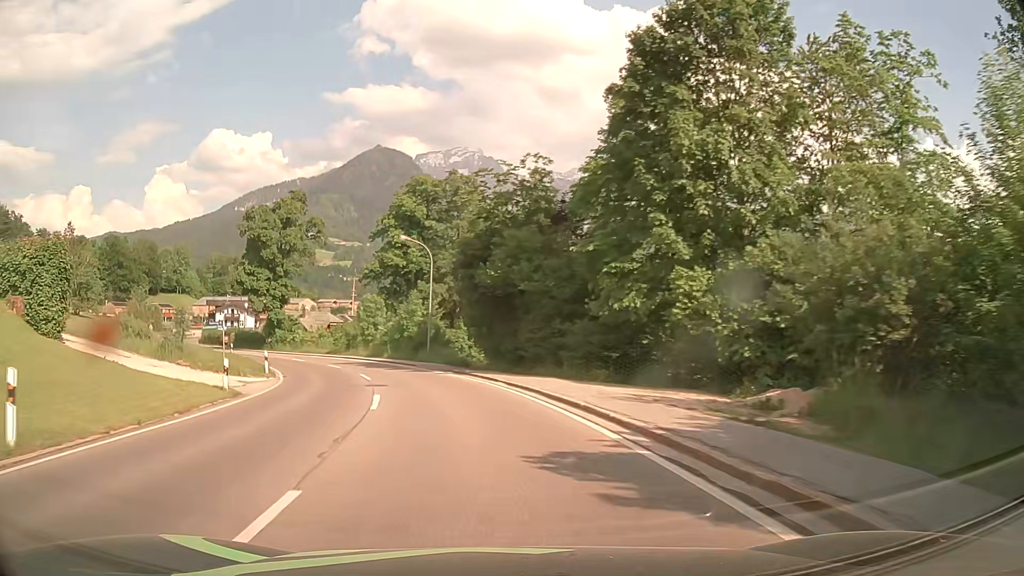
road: secondary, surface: asphalt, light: Day
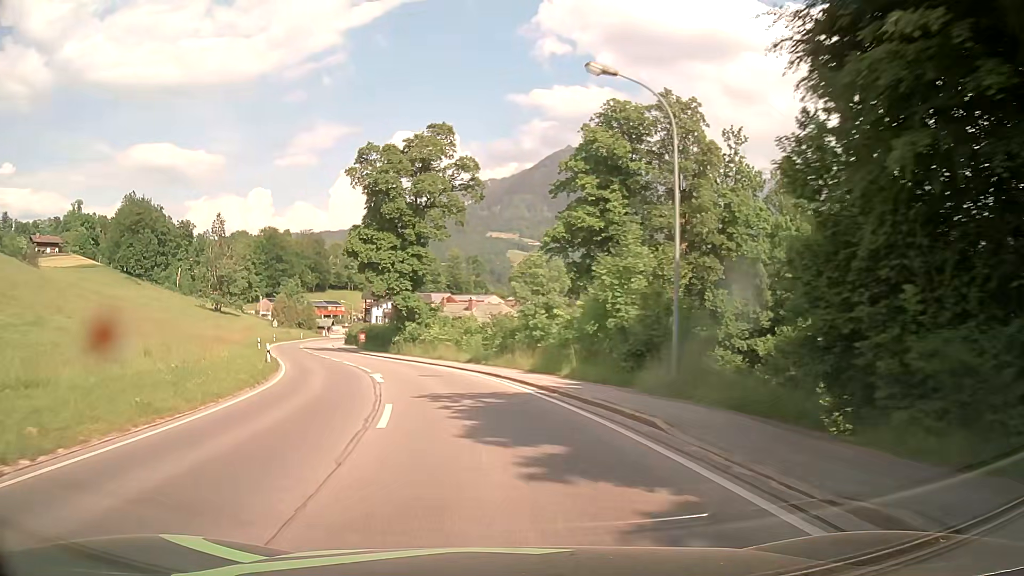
(-4.1, +27.4) m; -17°
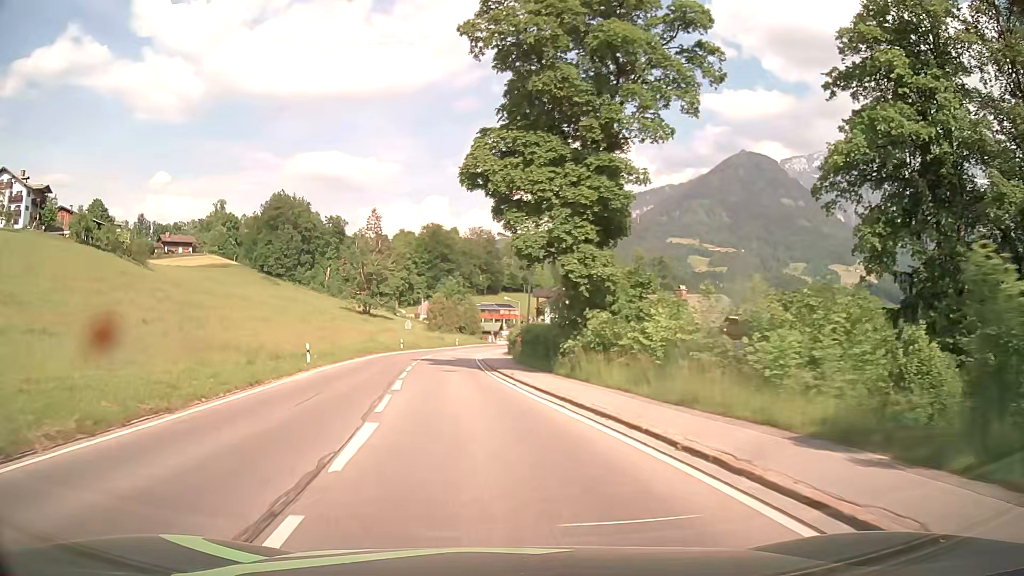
(-3.8, +27.4) m; -15°
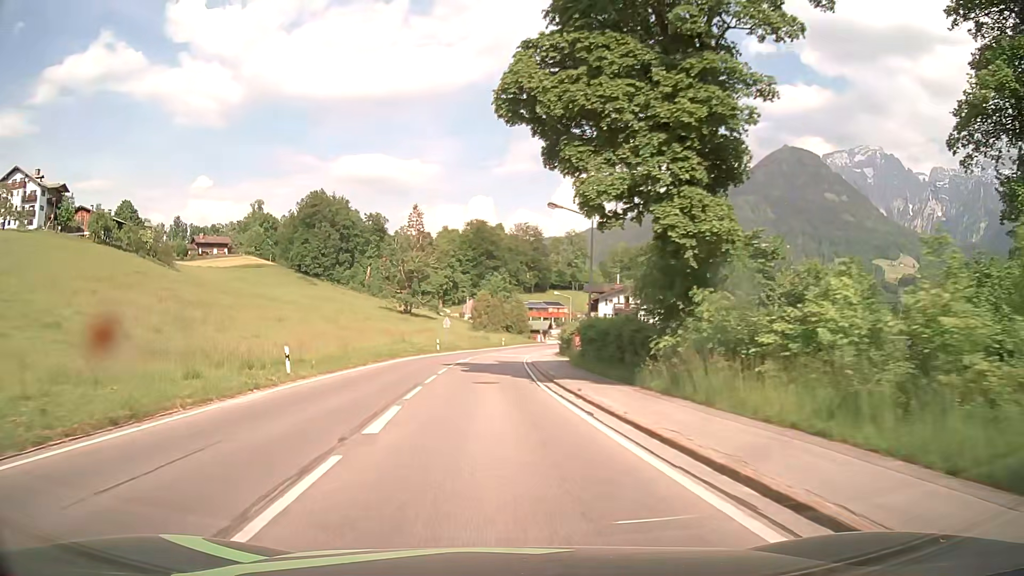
(-0.4, +9.2) m; -4°
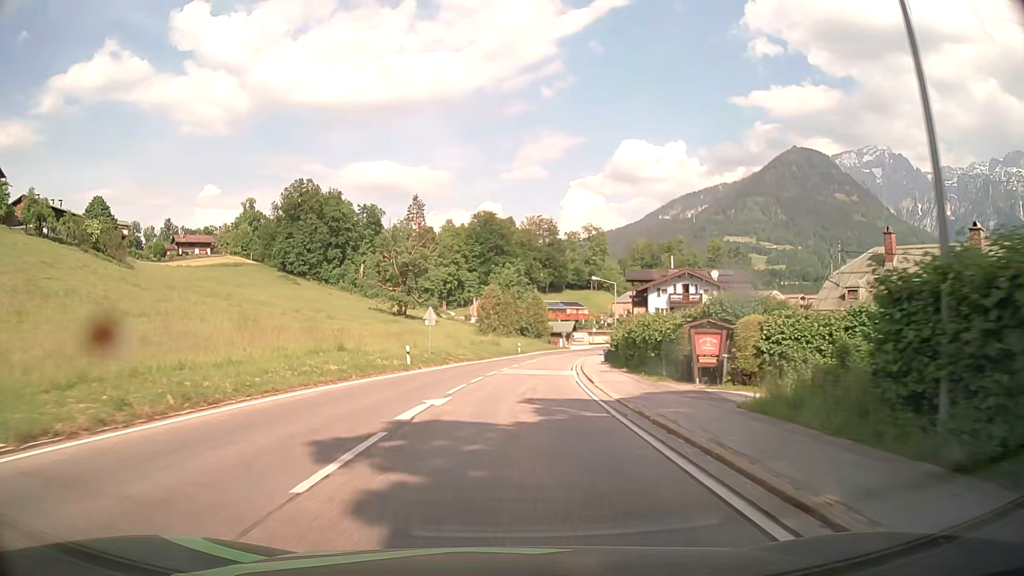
(-1.1, +27.6) m; -2°
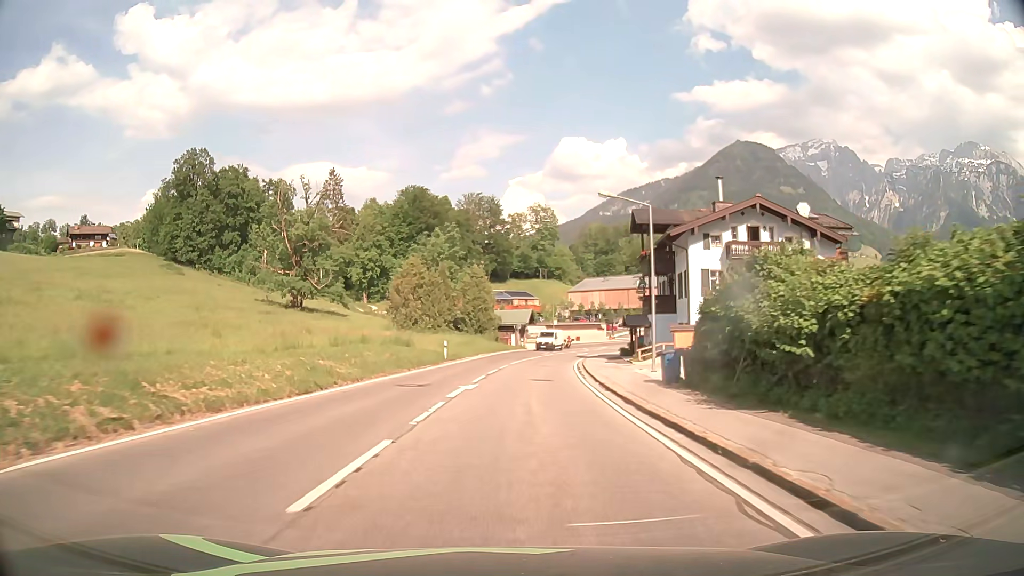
(+1.5, +36.7) m; +5°
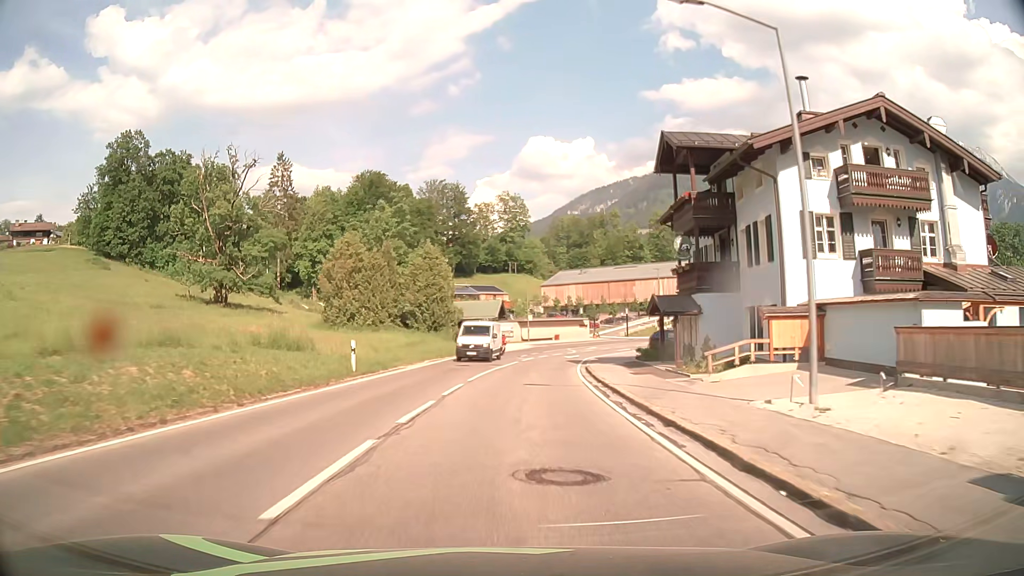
(+0.4, +18.3) m; +3°
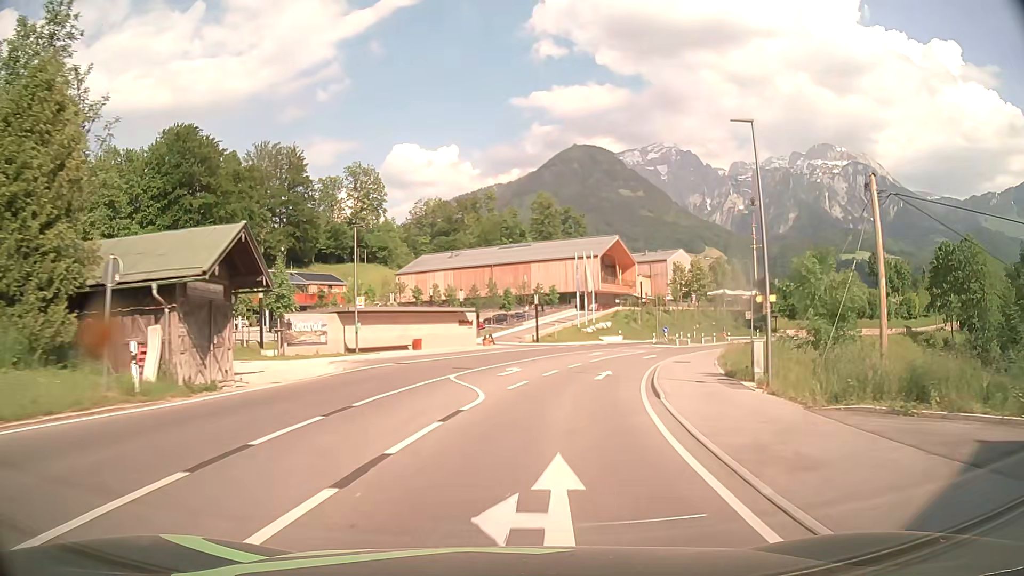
(+3.1, +45.5) m; +11°
(0, +10) (+2, +20) (+4, +30) (+7, +39) (+11, +48) (+16, +57) (+21, +66) (+27, +74) (+33, +81) (+40, +88) m
